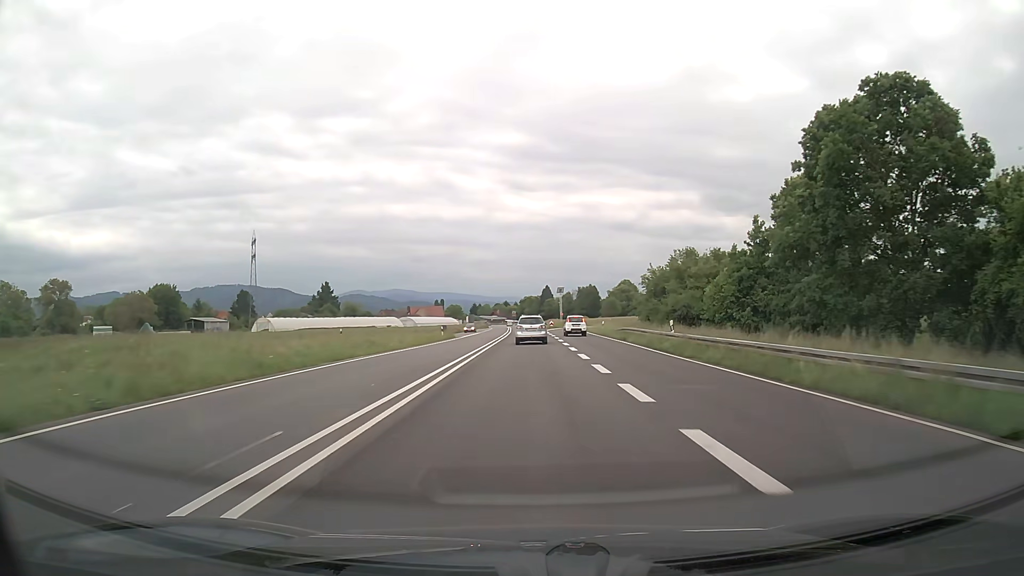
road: trunk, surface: asphalt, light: Day
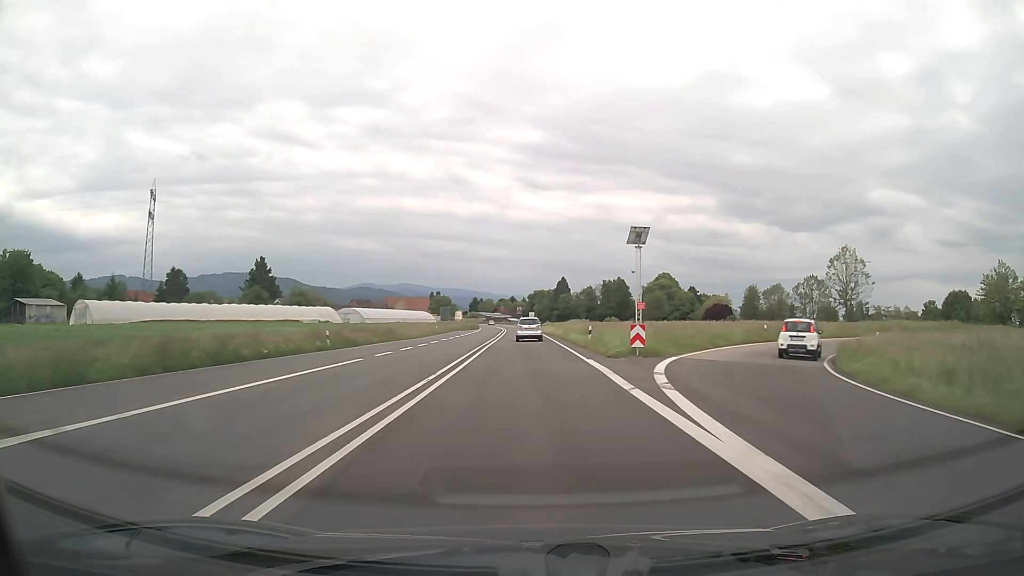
(-0.5, +71.2) m; -1°
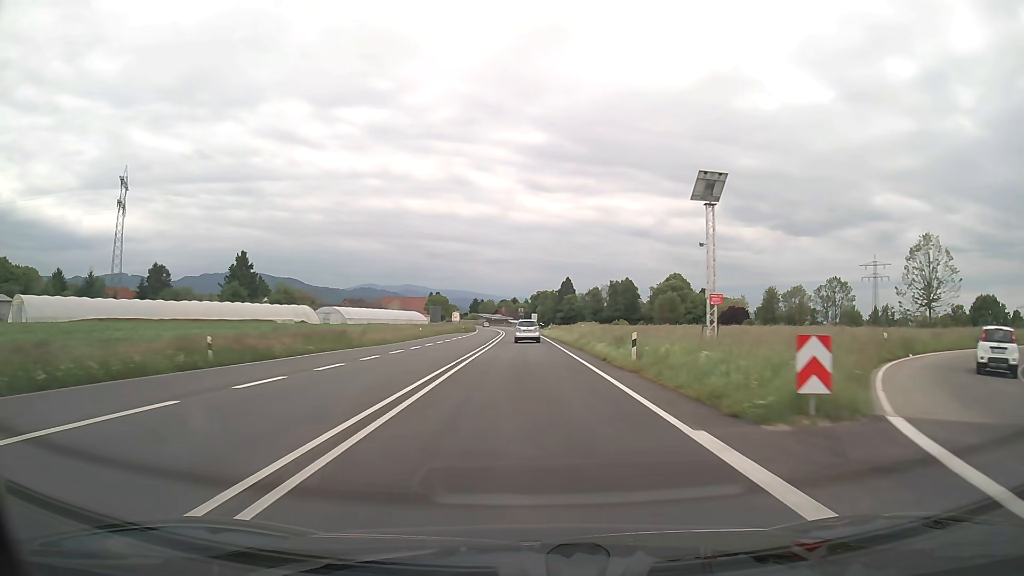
(-0.1, +14.5) m; 0°
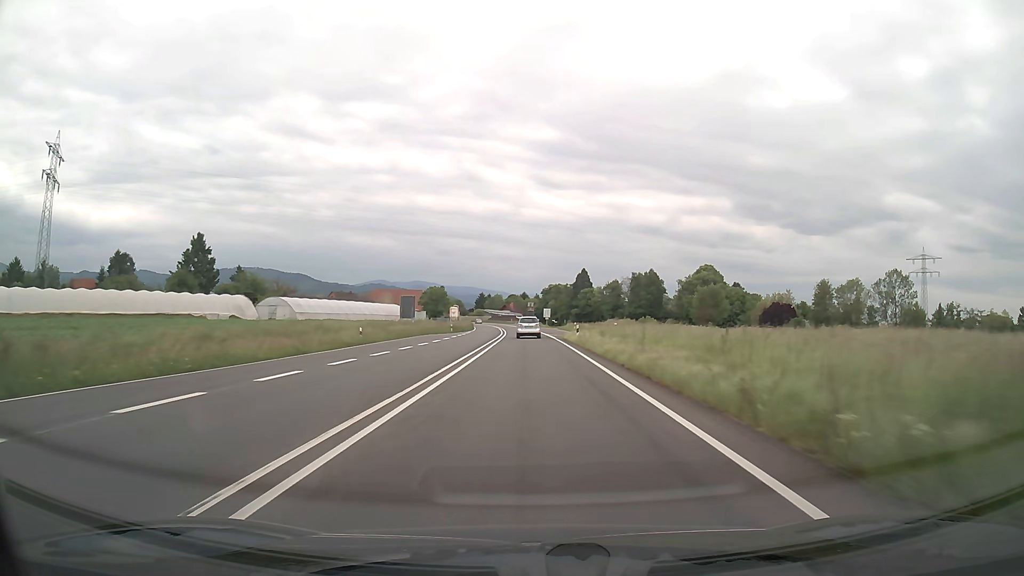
(-0.1, +29.2) m; -1°
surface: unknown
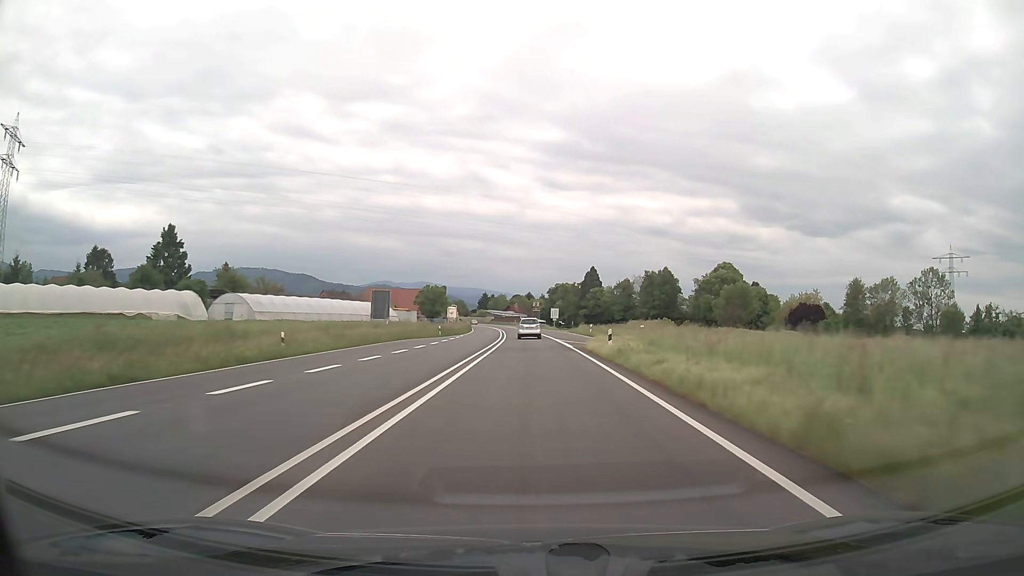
(-0.1, +14.8) m; -1°
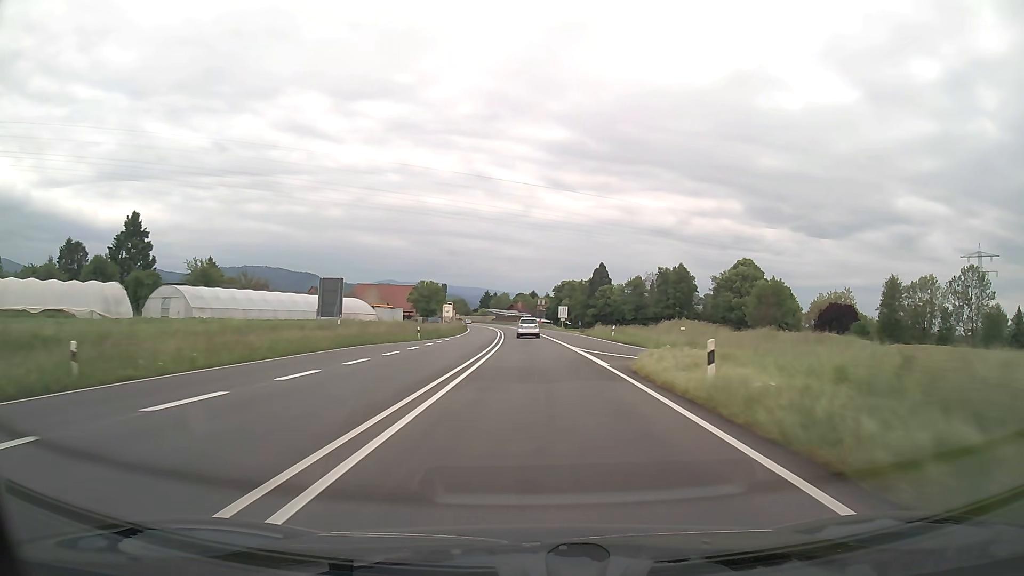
(0.0, +14.9) m; 0°
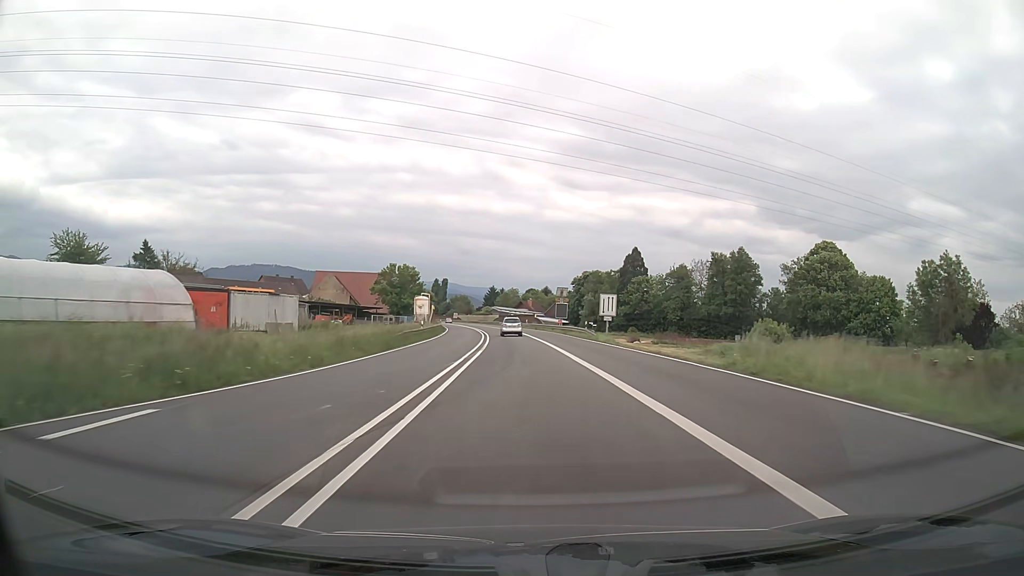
(-0.3, +45.1) m; -1°
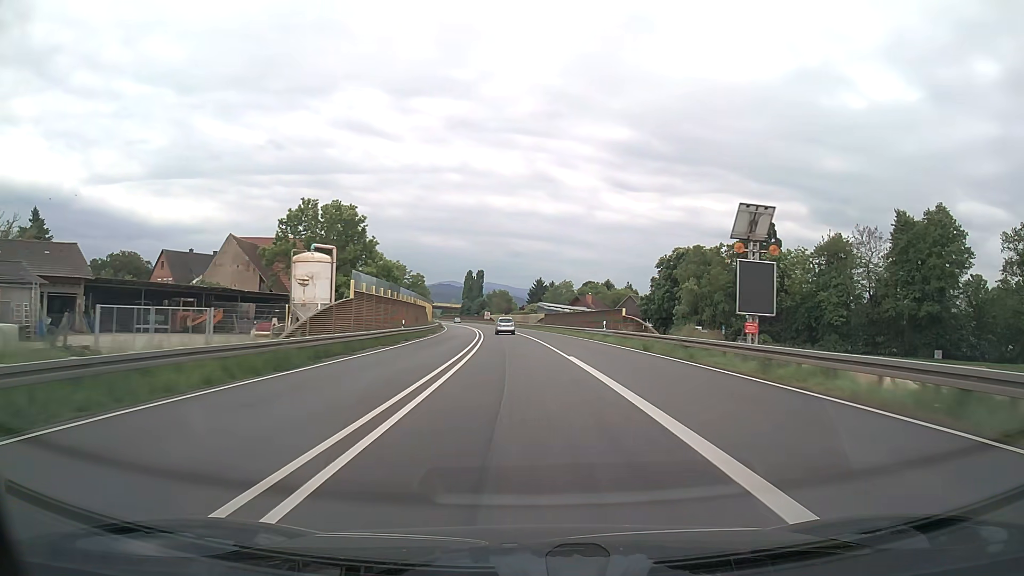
(-2.0, +60.8) m; -4°
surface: asphalt
(0, +10) (0, +20) (-1, +30) (-1, +40) (-2, +50) (-3, +60) (-3, +70) (-4, +80) (-5, +90) (-7, +100) m
